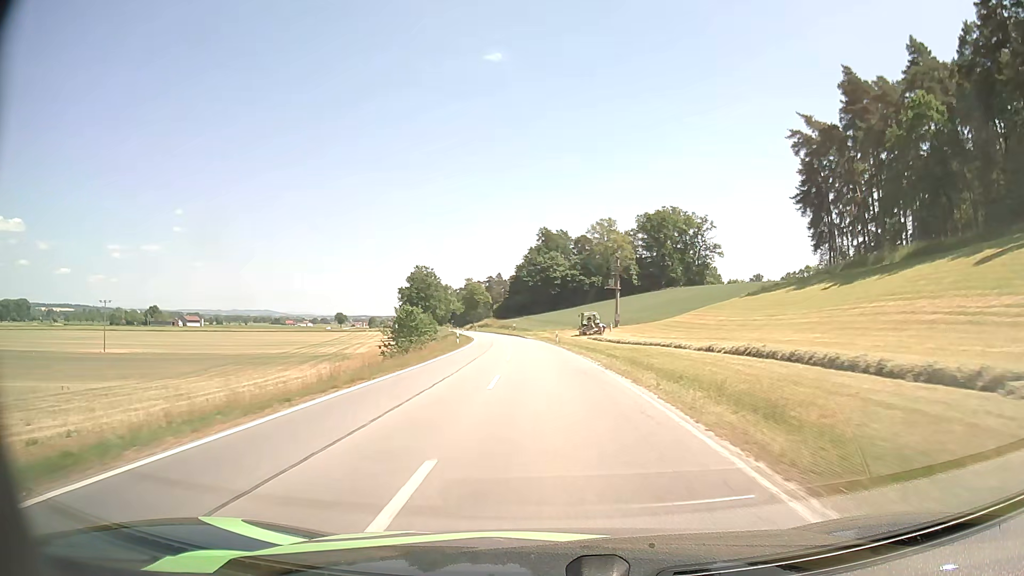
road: secondary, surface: asphalt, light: Day
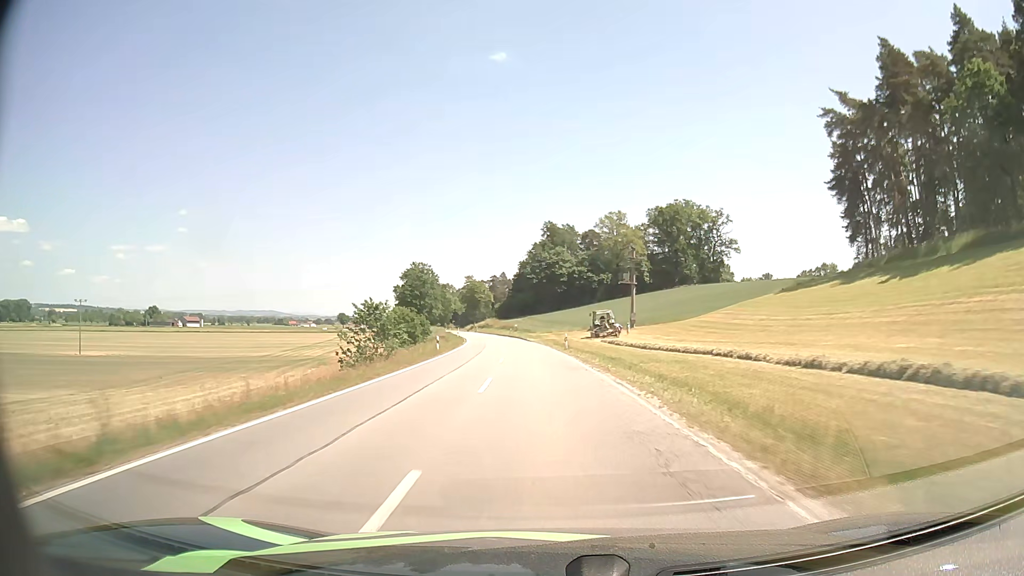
(0.0, +11.9) m; 0°
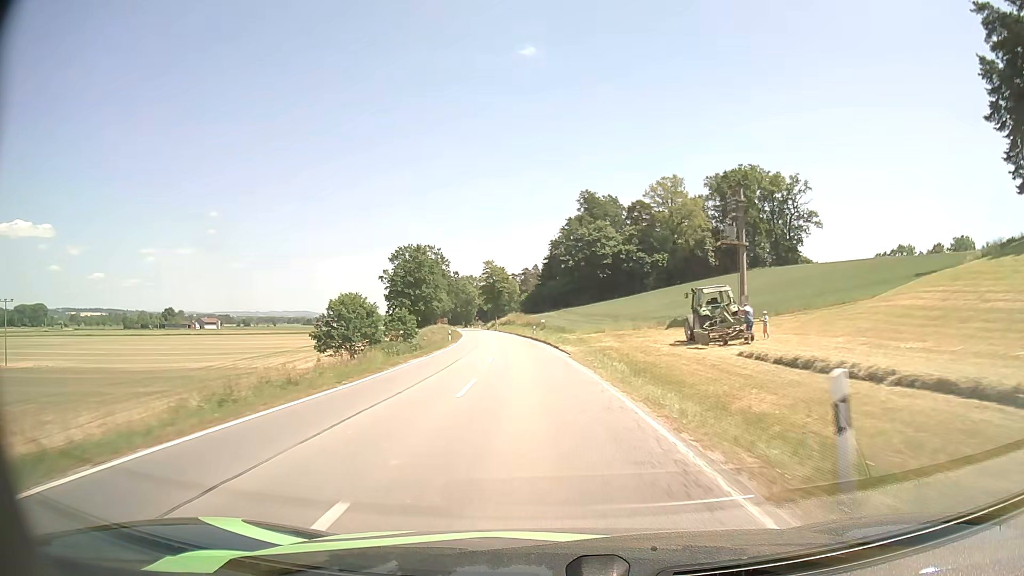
(-0.8, +35.8) m; -3°
(0, +10) (-1, +20) (-1, +30) (-2, +40) (-3, +50) (-4, +60) (-5, +70) (-6, +80) (-7, +90) (-9, +100) m
